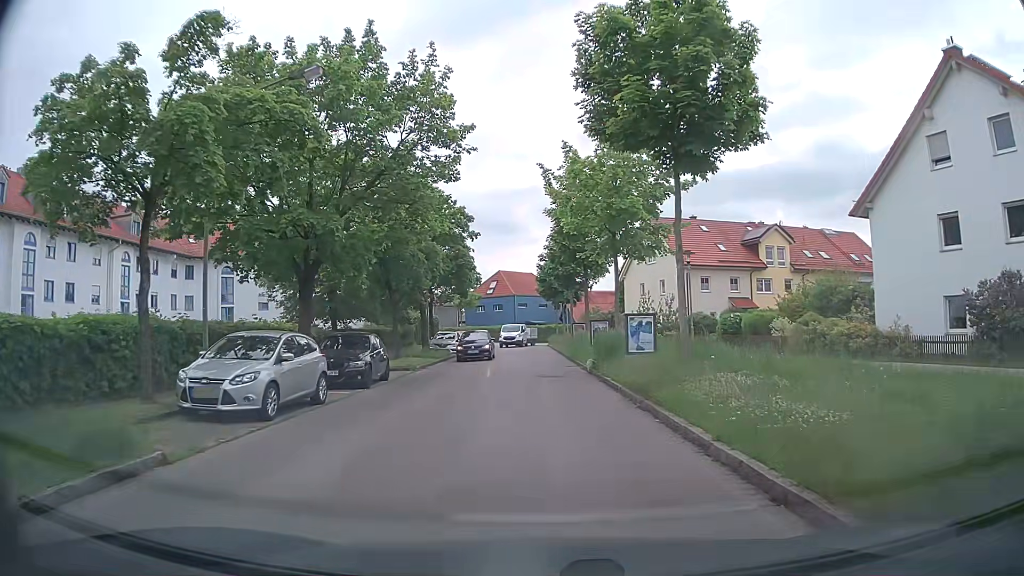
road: residential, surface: asphalt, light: Day
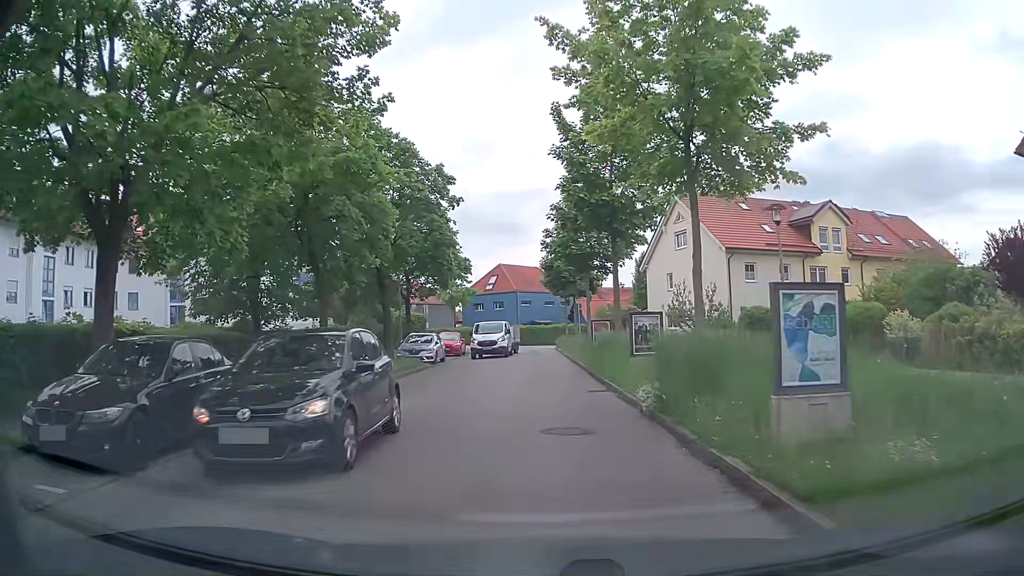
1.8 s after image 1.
(0.0, +10.7) m; -1°
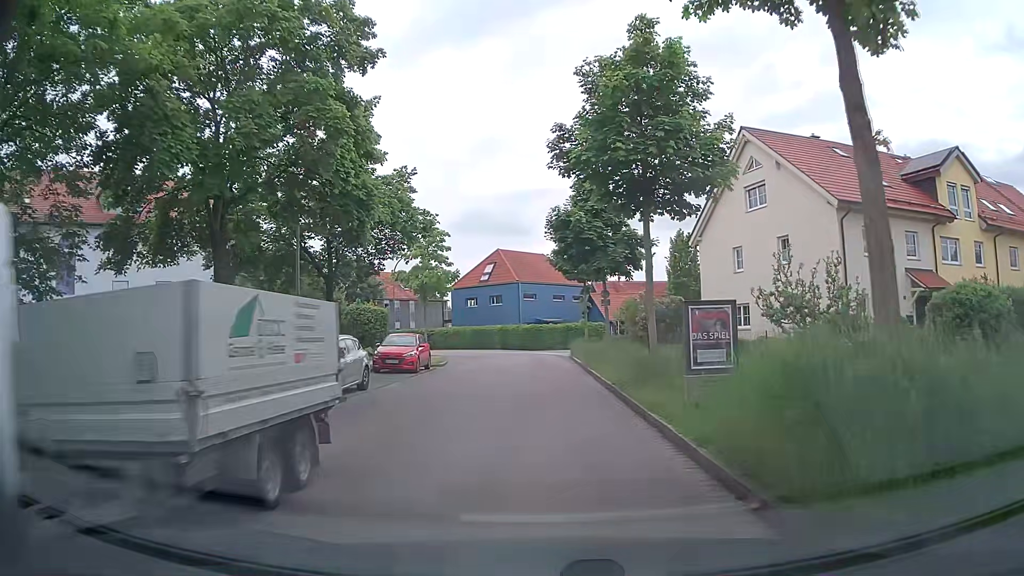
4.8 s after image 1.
(0.0, +16.1) m; -1°
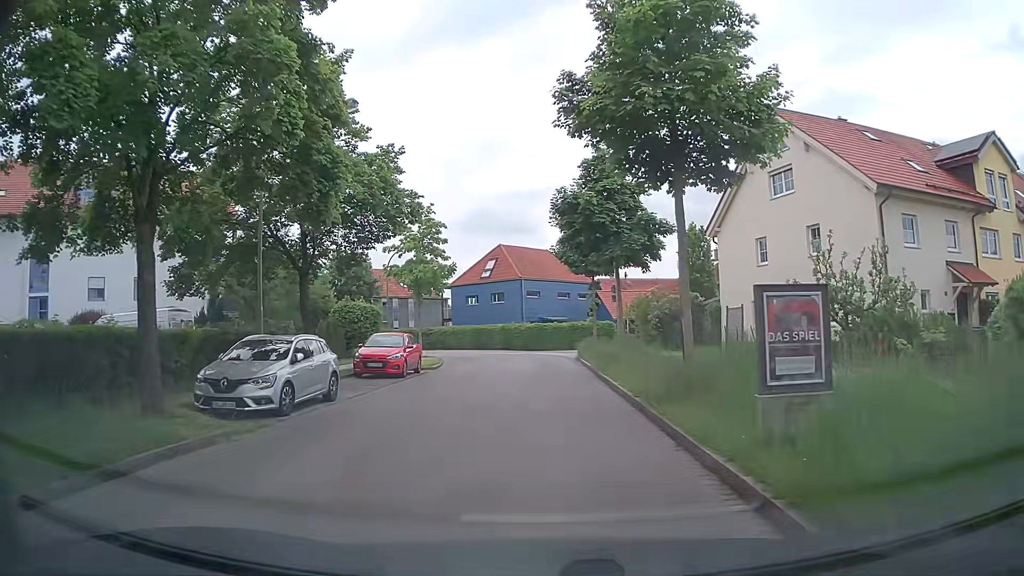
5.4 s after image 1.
(+0.1, +3.2) m; +1°
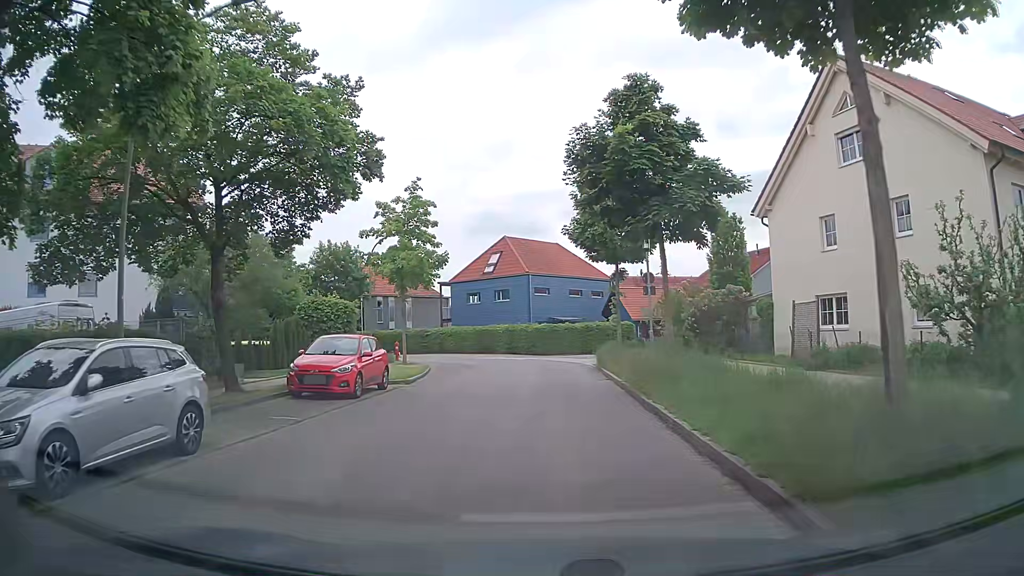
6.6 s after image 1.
(0.0, +6.8) m; -1°
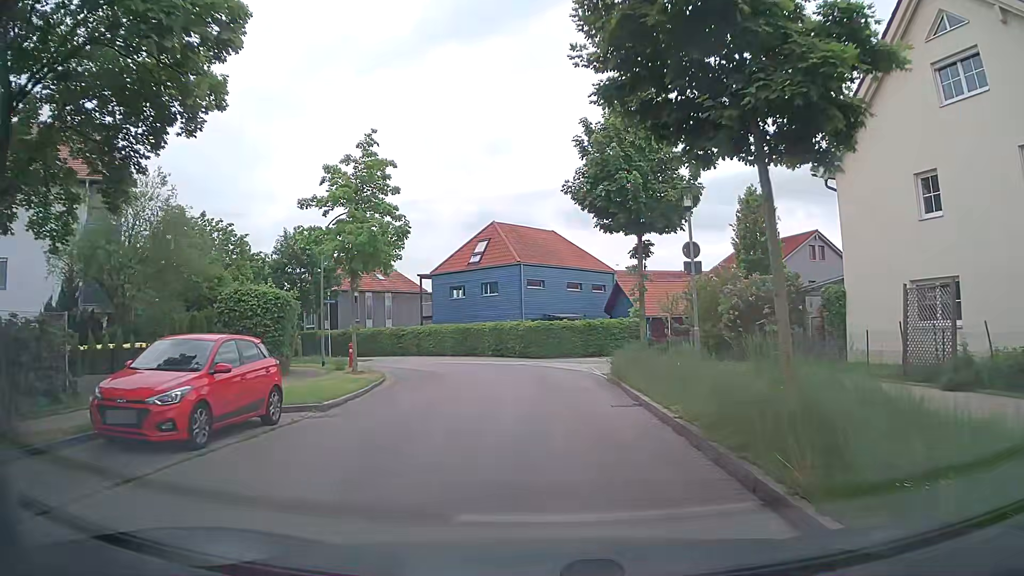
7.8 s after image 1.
(+0.1, +7.6) m; +1°
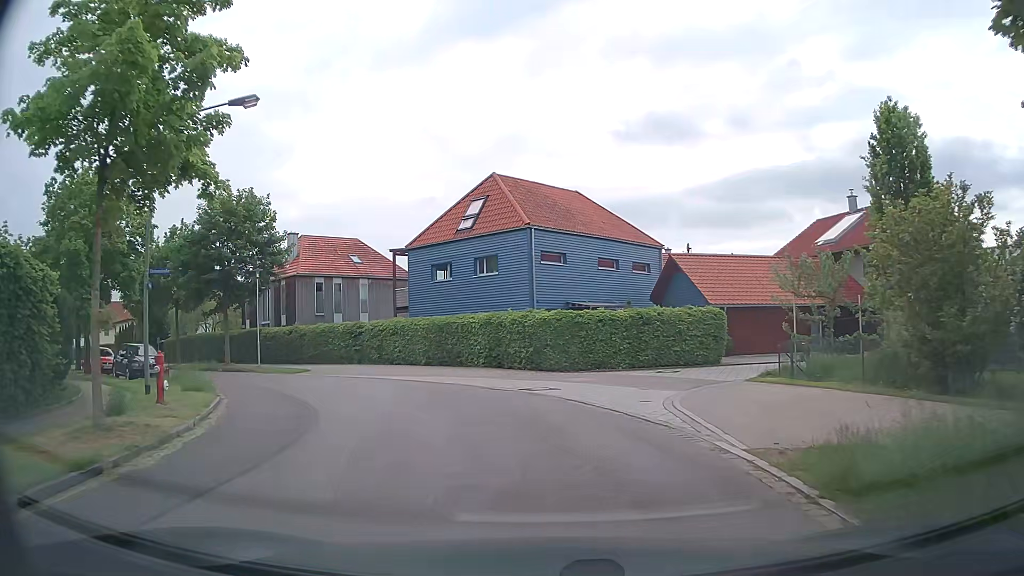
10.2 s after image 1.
(-0.1, +15.4) m; -1°
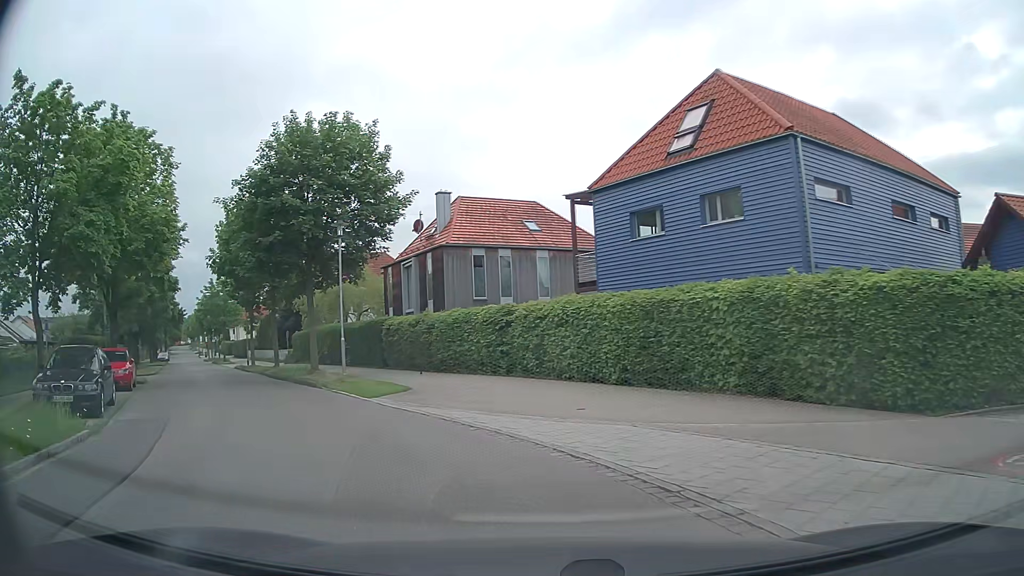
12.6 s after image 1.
(-1.4, +14.0) m; -18°
(-2, +10) (-7, +18) (-12, +27) (-18, +35) (-23, +44) (-28, +52) (-33, +61) (-39, +69) (-44, +78) (-49, +86) m
